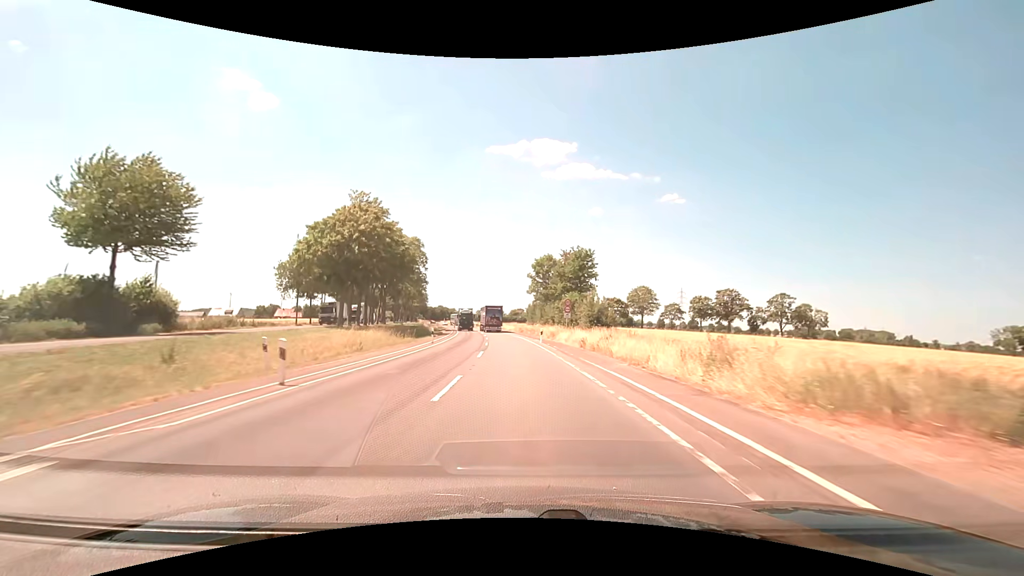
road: secondary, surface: asphalt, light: Day
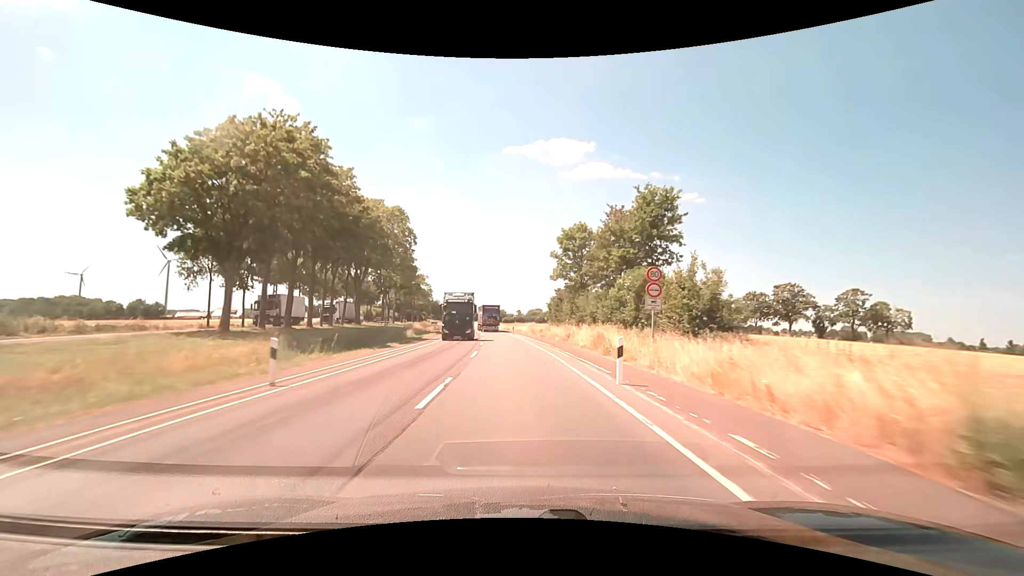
(-0.4, +25.0) m; -2°
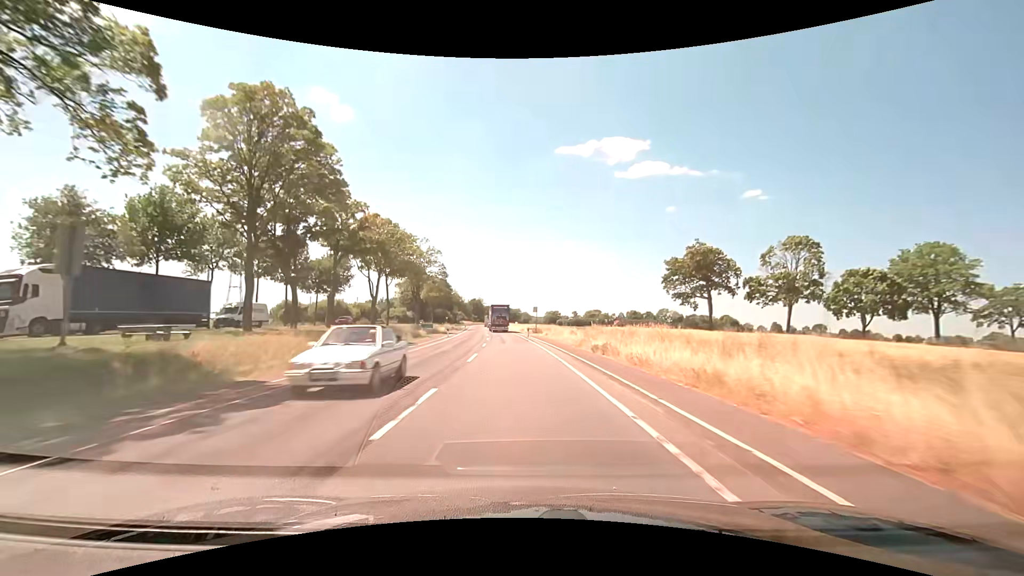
(-3.4, +62.2) m; -6°
(0, +10) (0, +20) (-1, +30) (-1, +40) (-2, +50) (-2, +60) (-3, +70) (-4, +80) (-5, +90) (-6, +100) m
